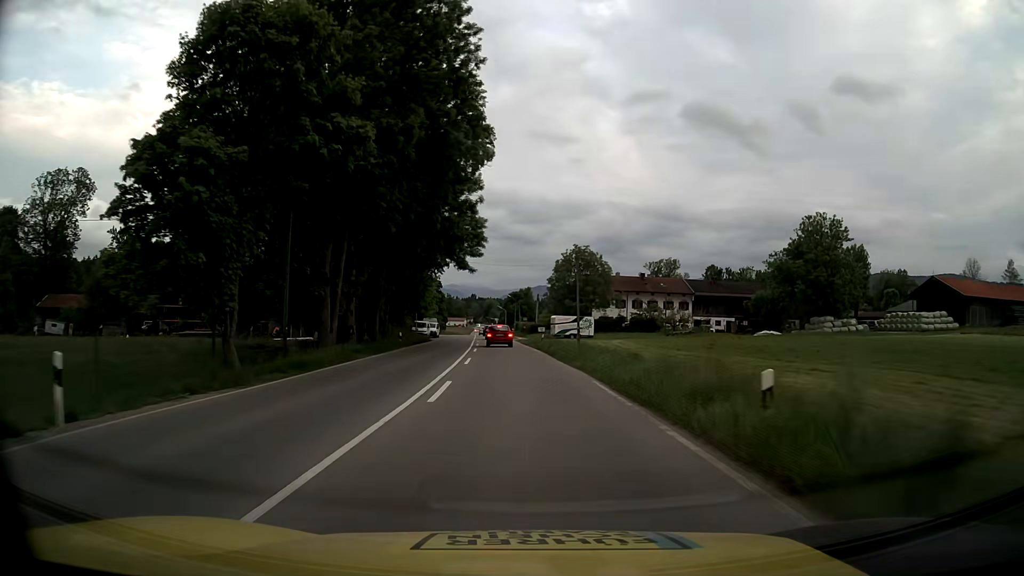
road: primary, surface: asphalt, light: Day
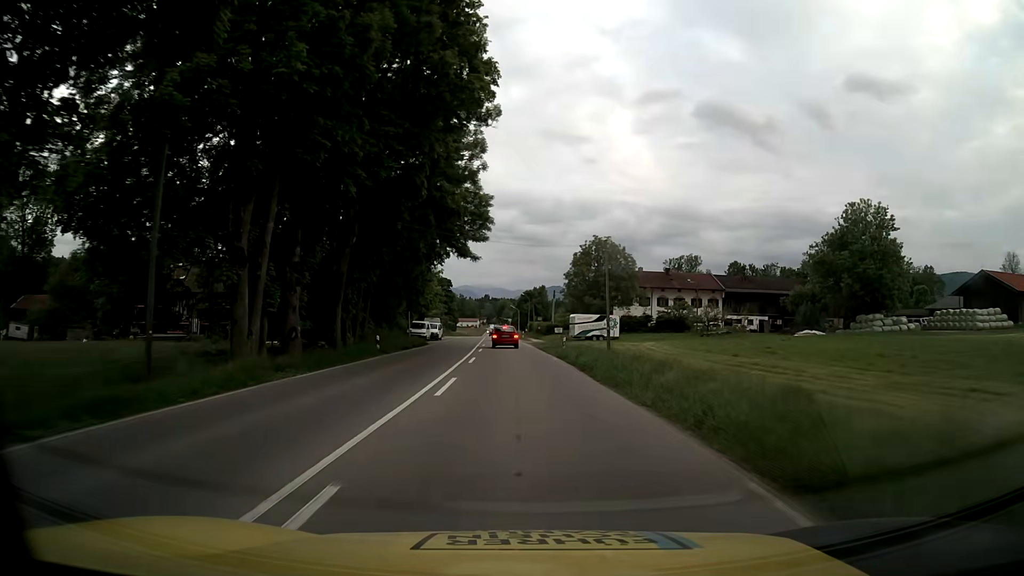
(0.0, +10.7) m; -1°
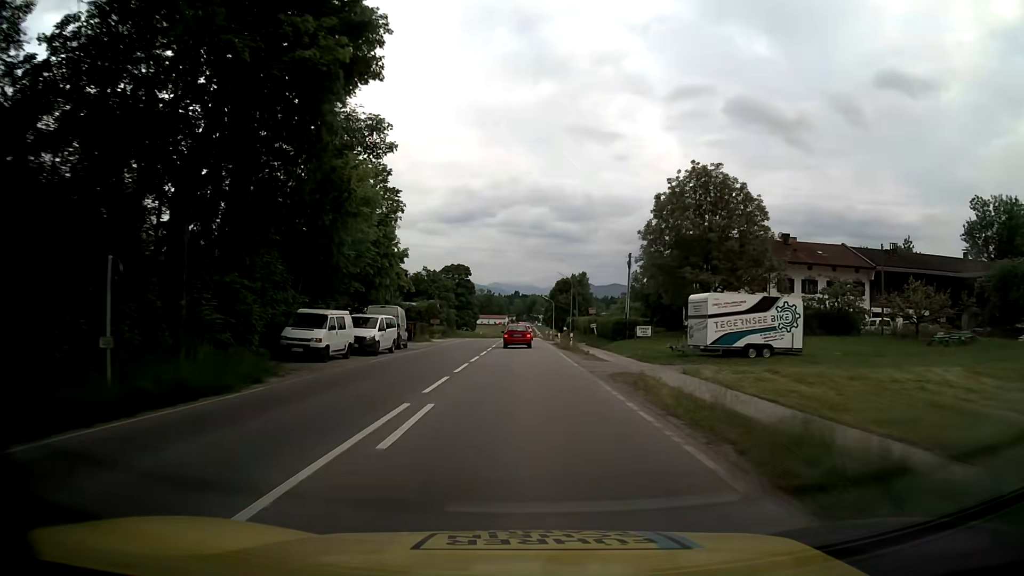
(-1.2, +41.5) m; -3°
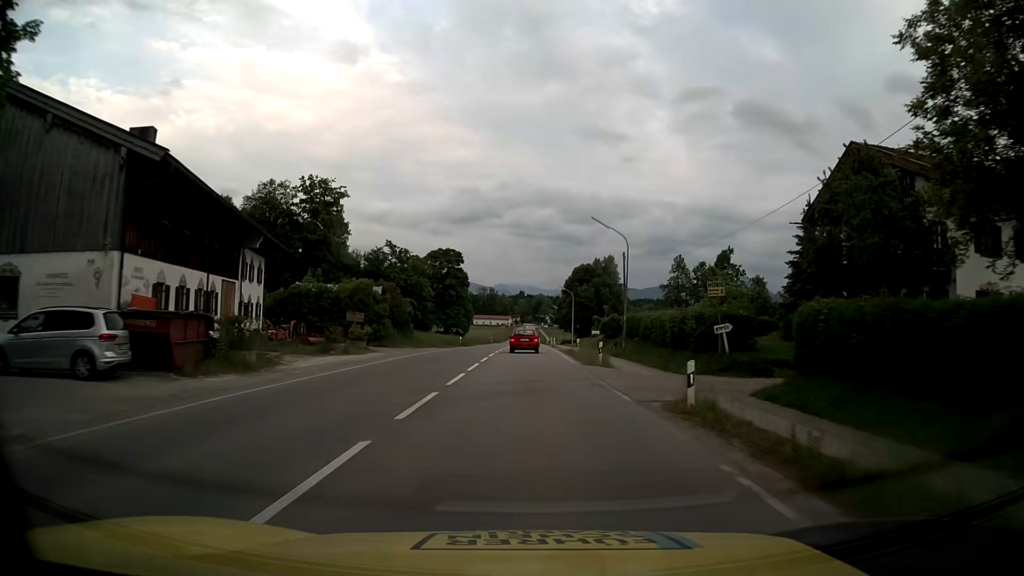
(-0.3, +39.6) m; -1°
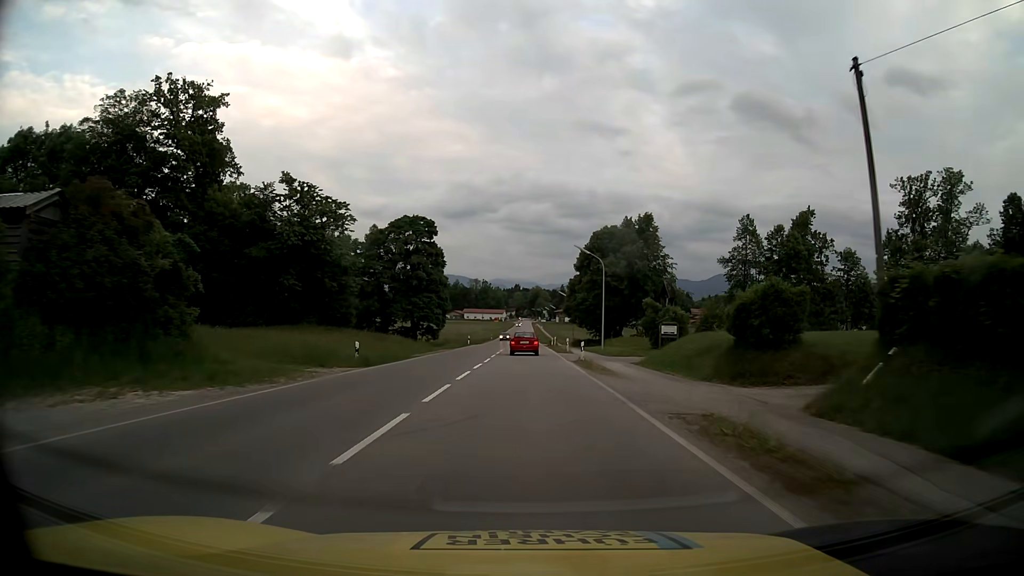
(+0.2, +38.8) m; +1°
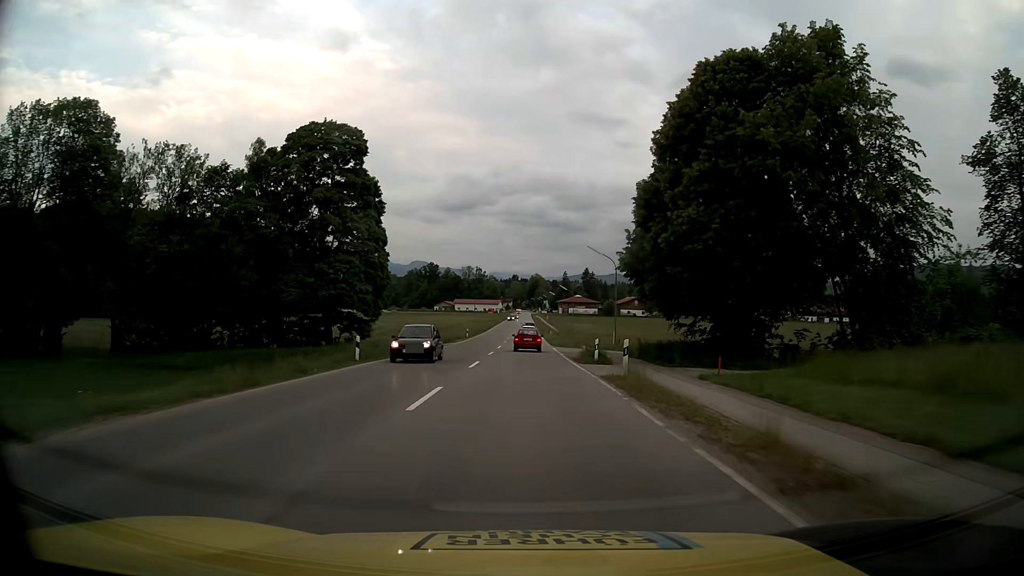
(+0.1, +49.7) m; 0°
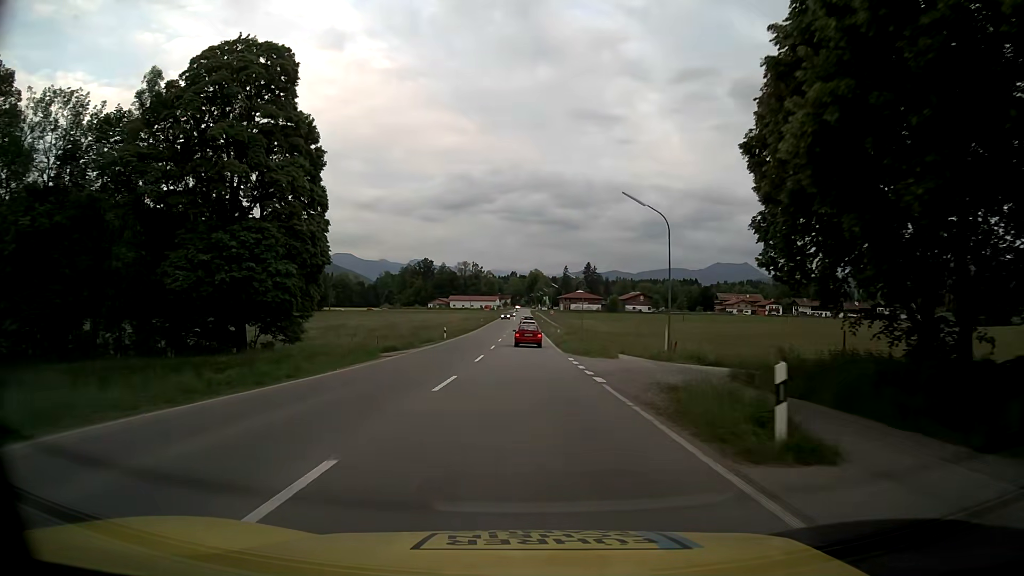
(0.0, +20.4) m; 0°
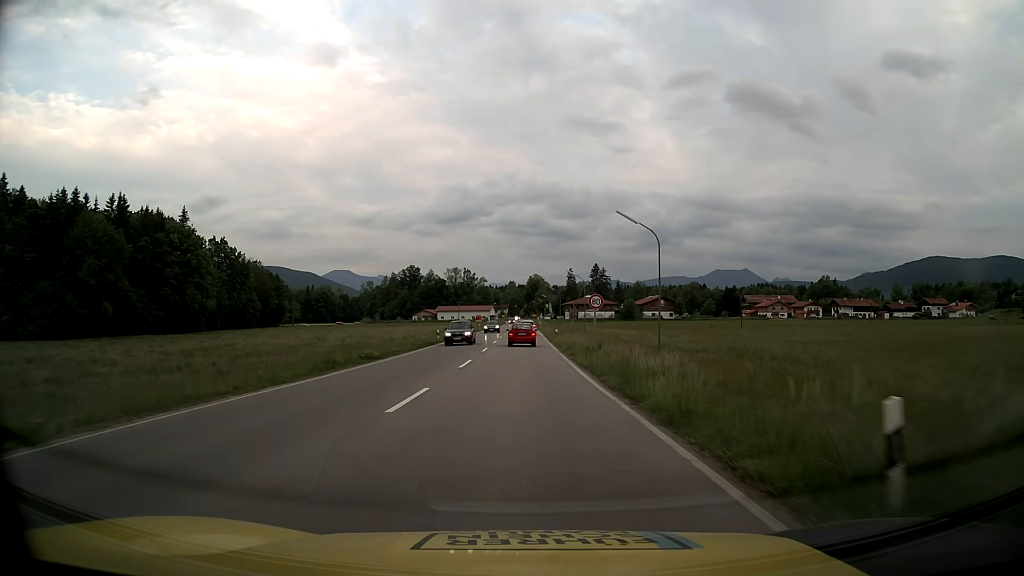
(+0.1, +51.4) m; 0°
(0, +10) (0, +20) (0, +30) (0, +40) (0, +50) (0, +60) (0, +70) (0, +80) (0, +90) (0, +100) m
